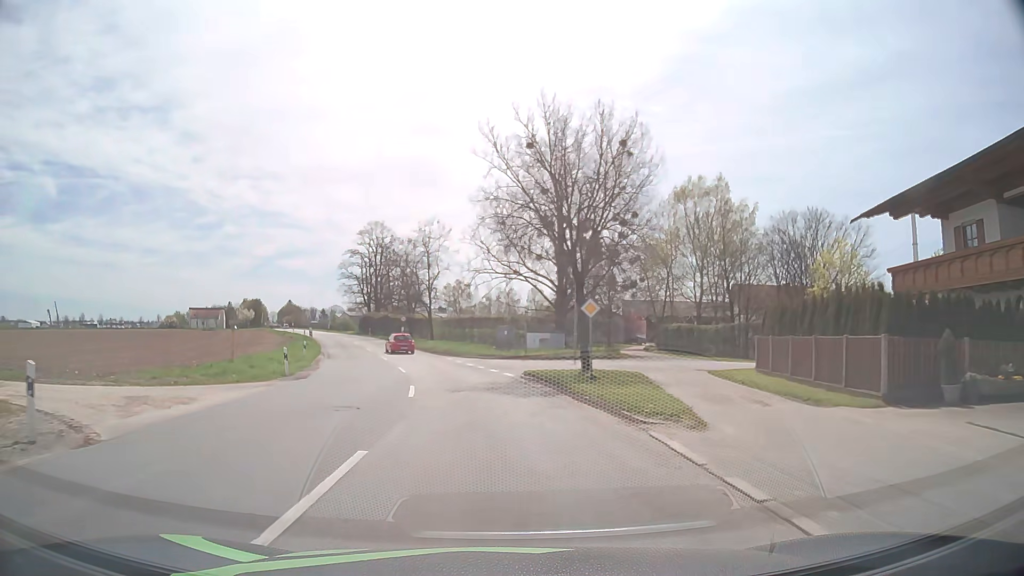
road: tertiary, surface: asphalt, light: Day
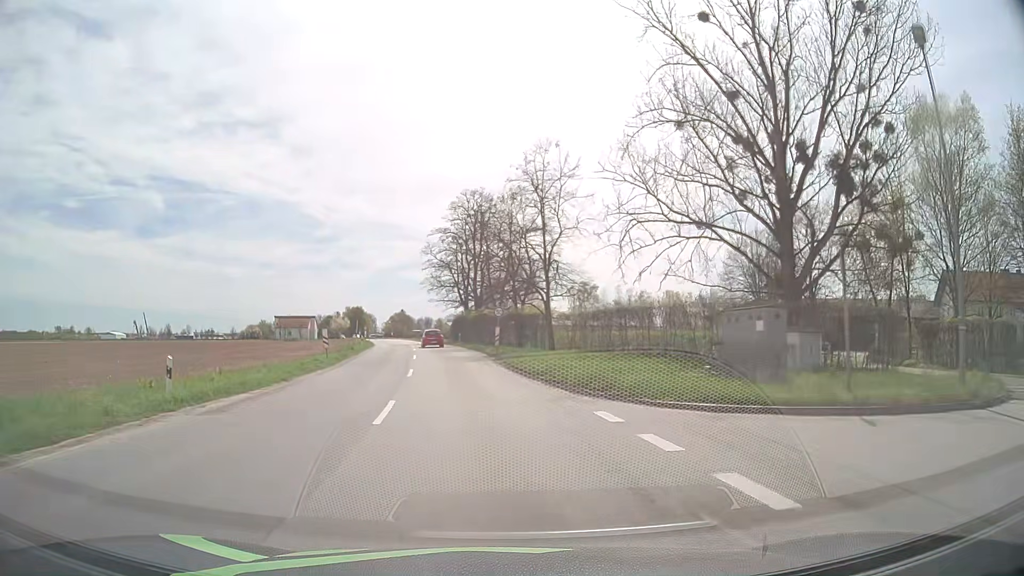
(-2.7, +29.5) m; -10°
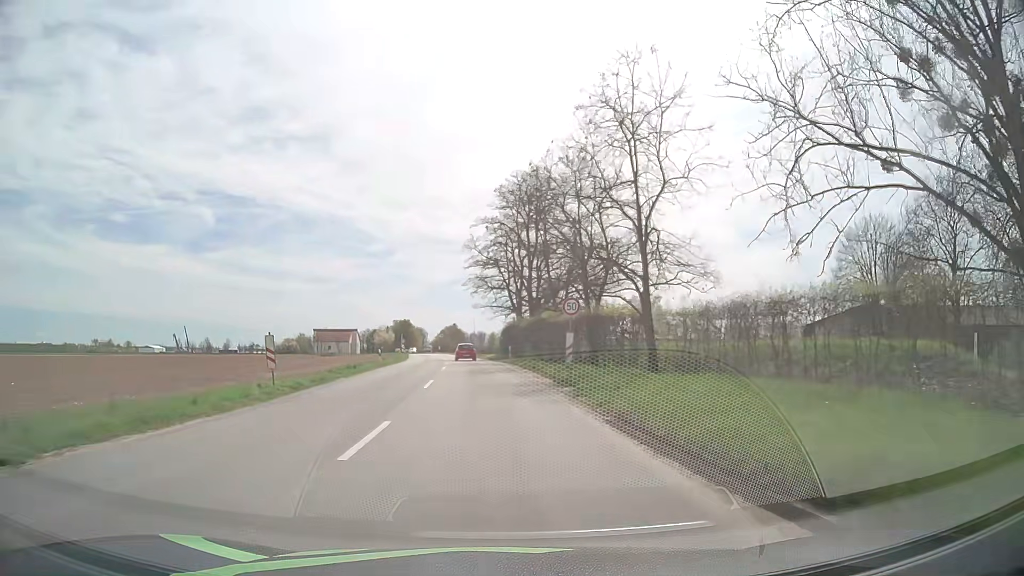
(-0.6, +15.1) m; -5°
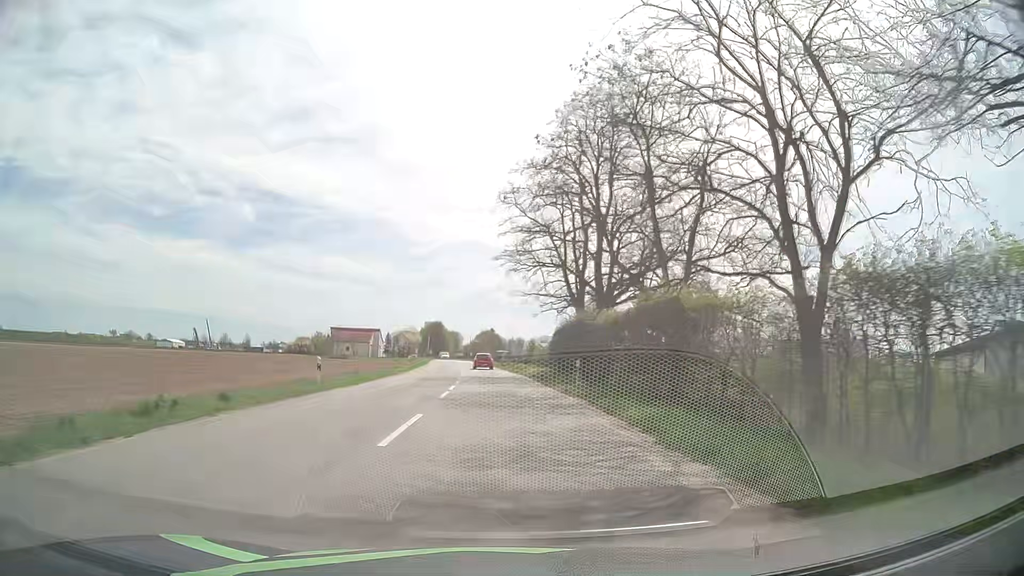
(-0.7, +23.0) m; -3°
